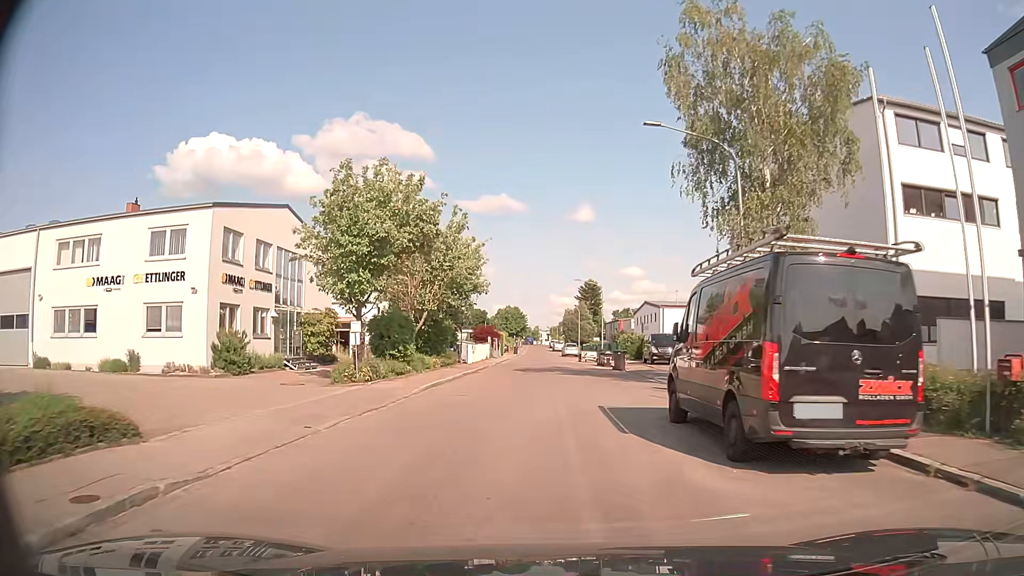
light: Day
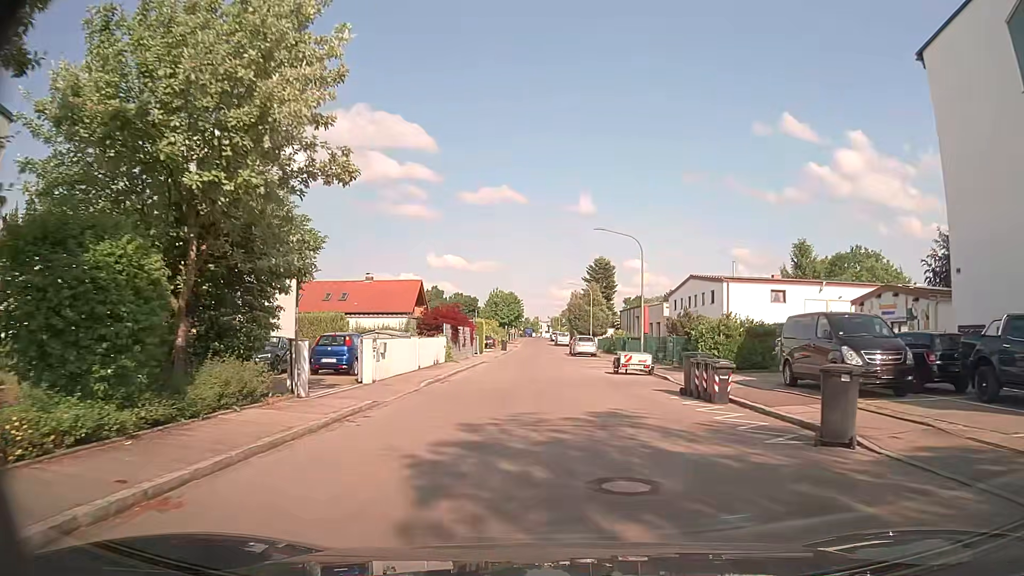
(-0.1, +26.9) m; 0°
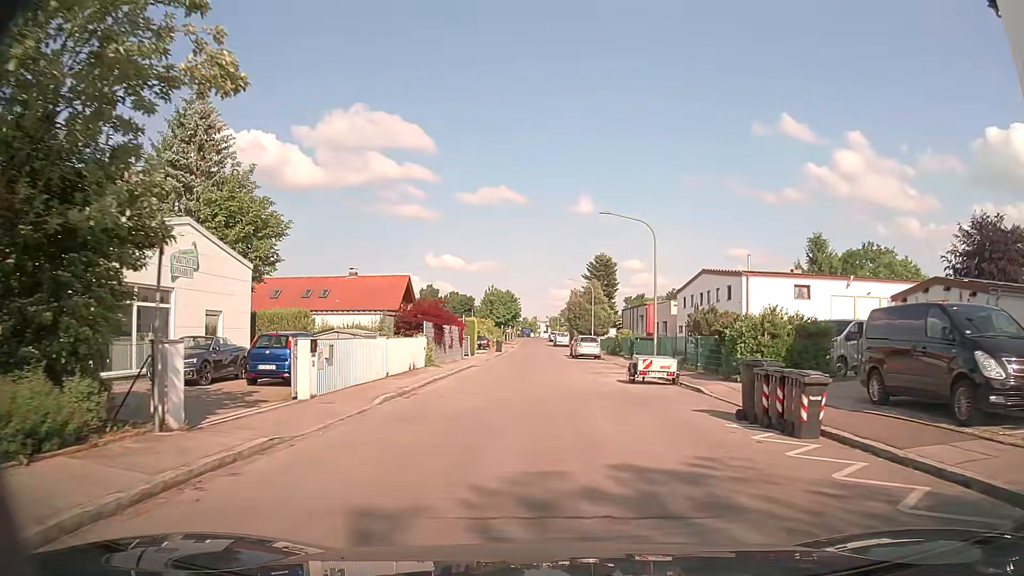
(0.0, +5.2) m; 0°
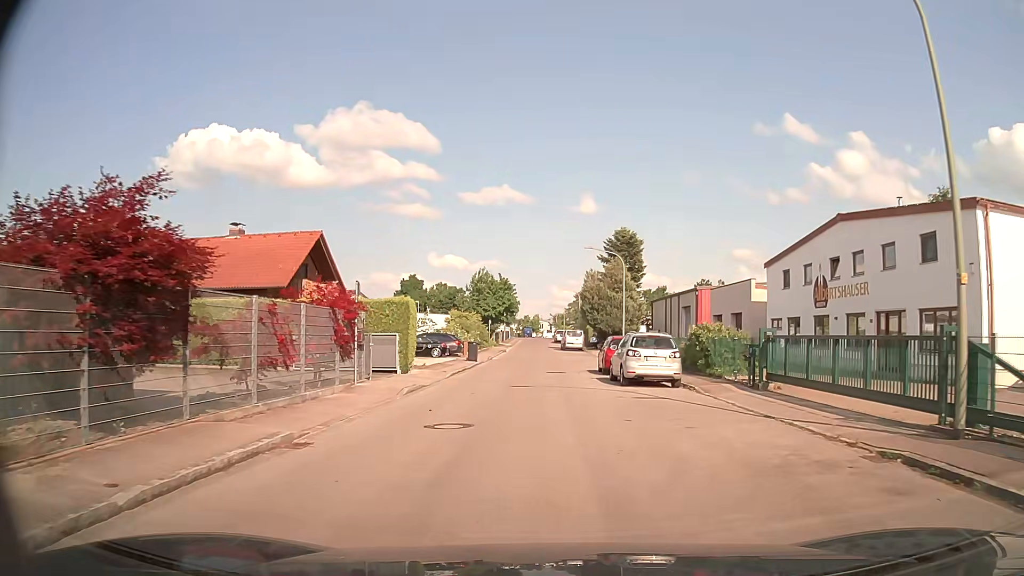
(-0.3, +25.5) m; -1°
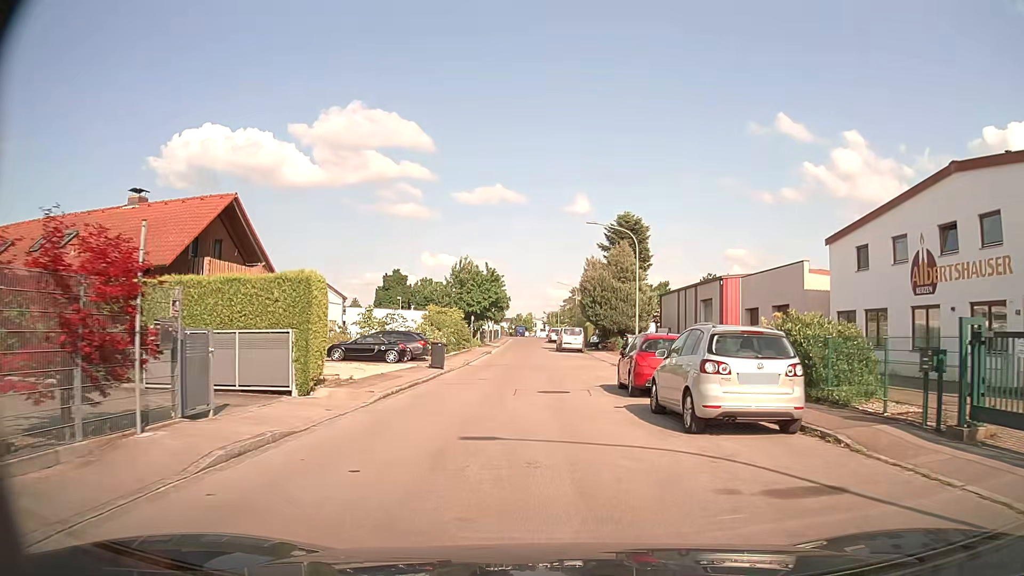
(+0.1, +10.0) m; +1°
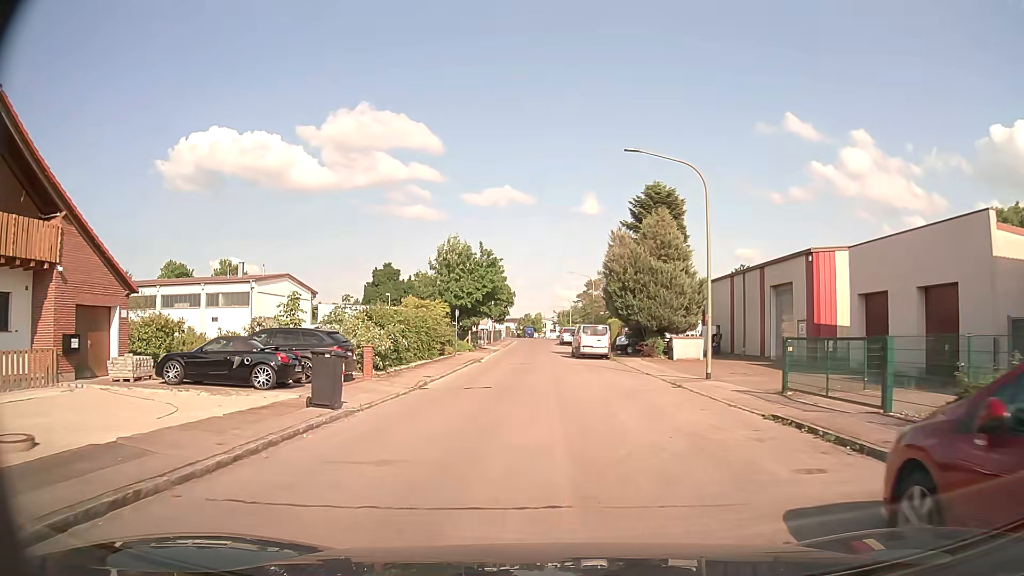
(-0.1, +14.8) m; -1°
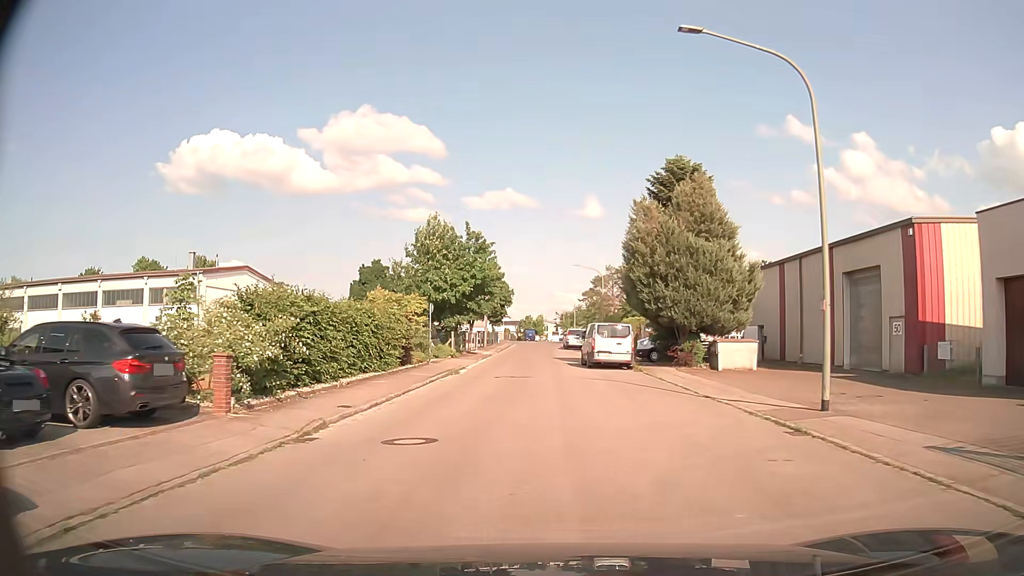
(0.0, +9.6) m; 0°
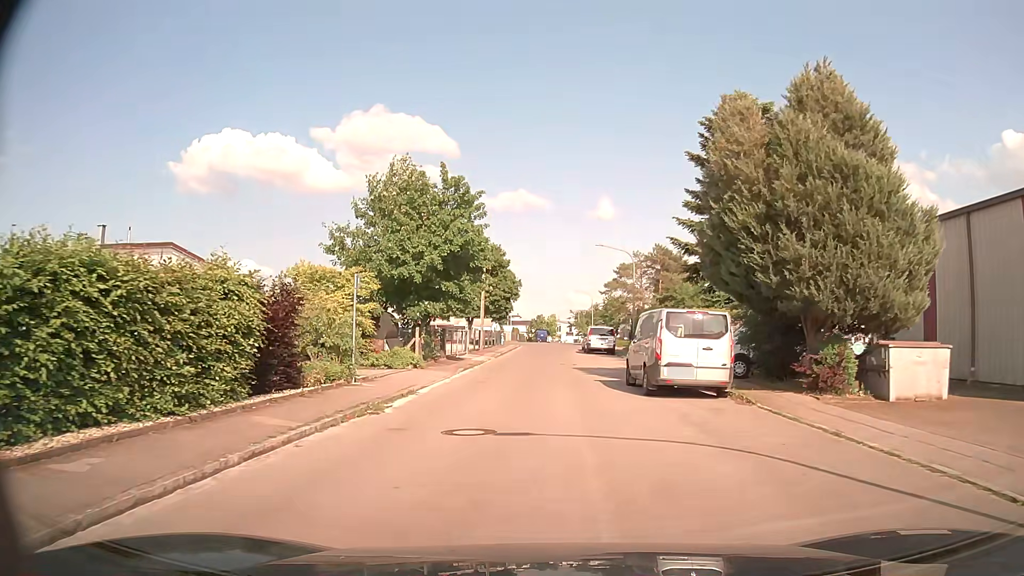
(-0.2, +13.9) m; -1°
